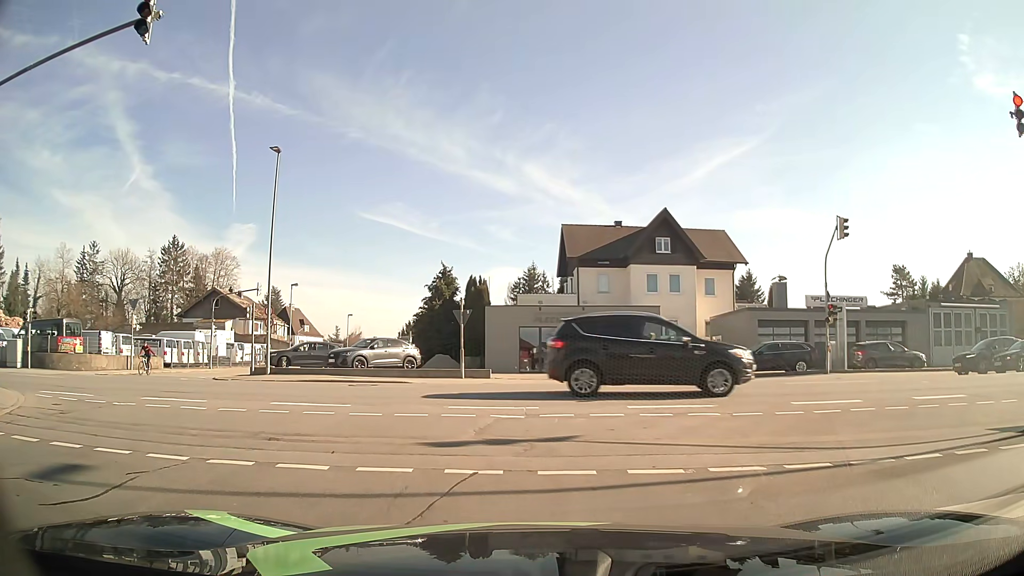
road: residential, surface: asphalt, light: Day
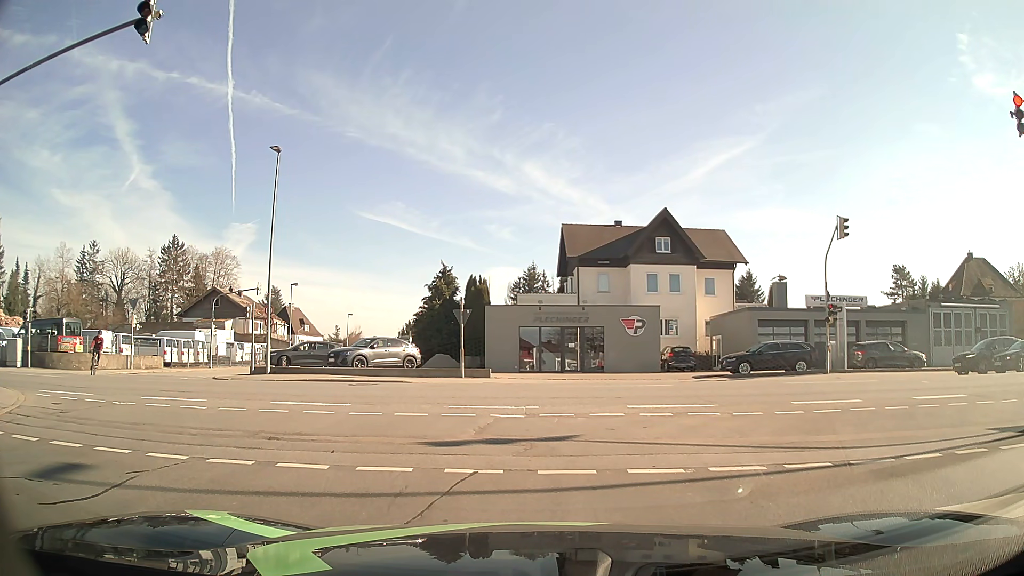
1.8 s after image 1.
(0.0, +0.1) m; 0°
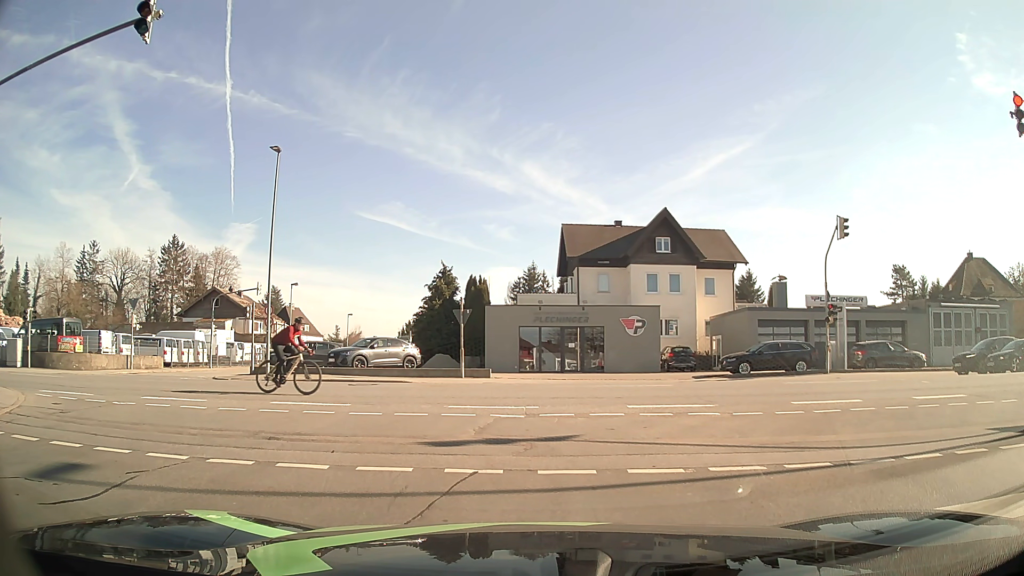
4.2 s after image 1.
(0.0, 0.0) m; 0°
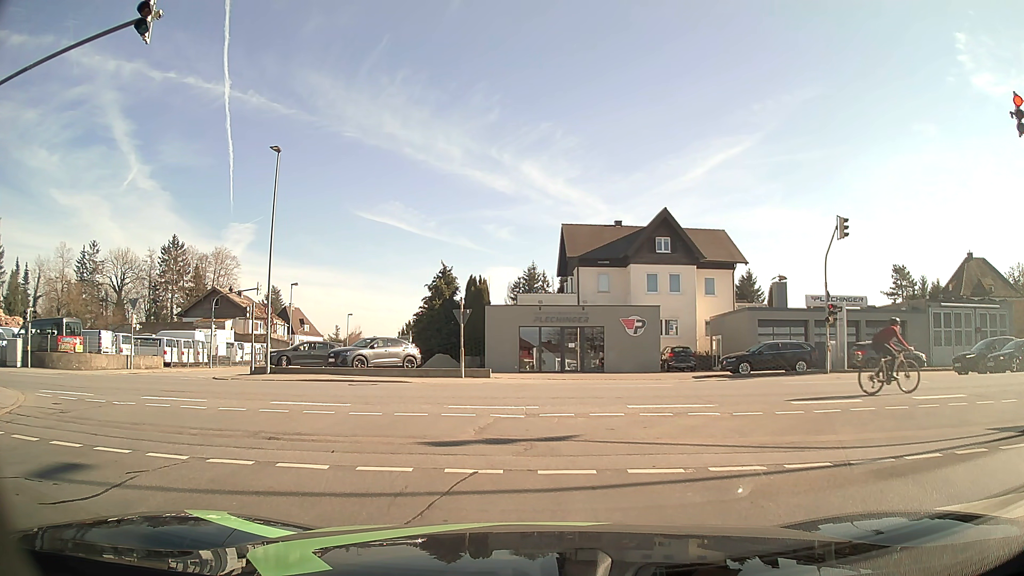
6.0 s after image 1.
(0.0, 0.0) m; 0°
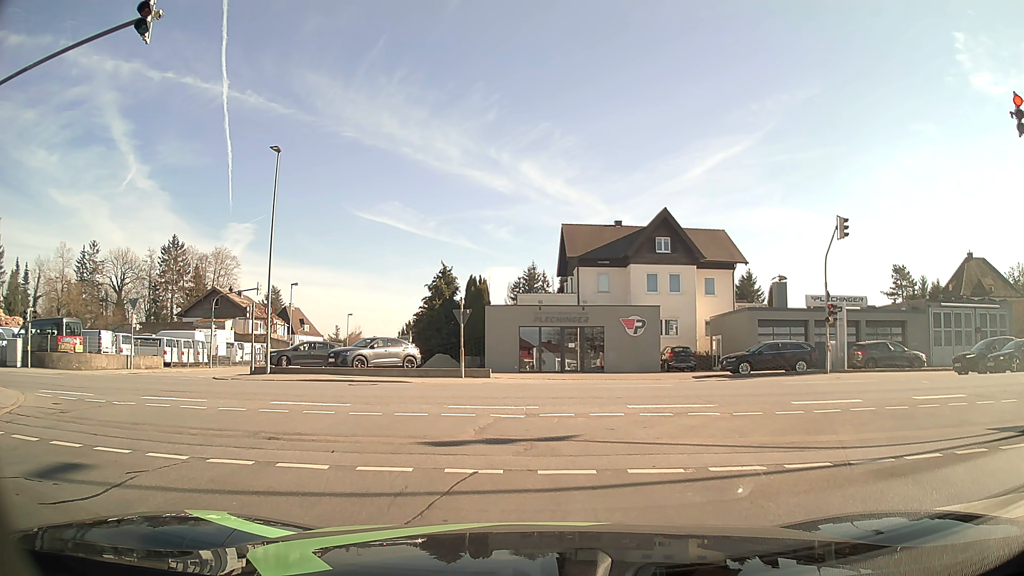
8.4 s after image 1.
(0.0, 0.0) m; 0°
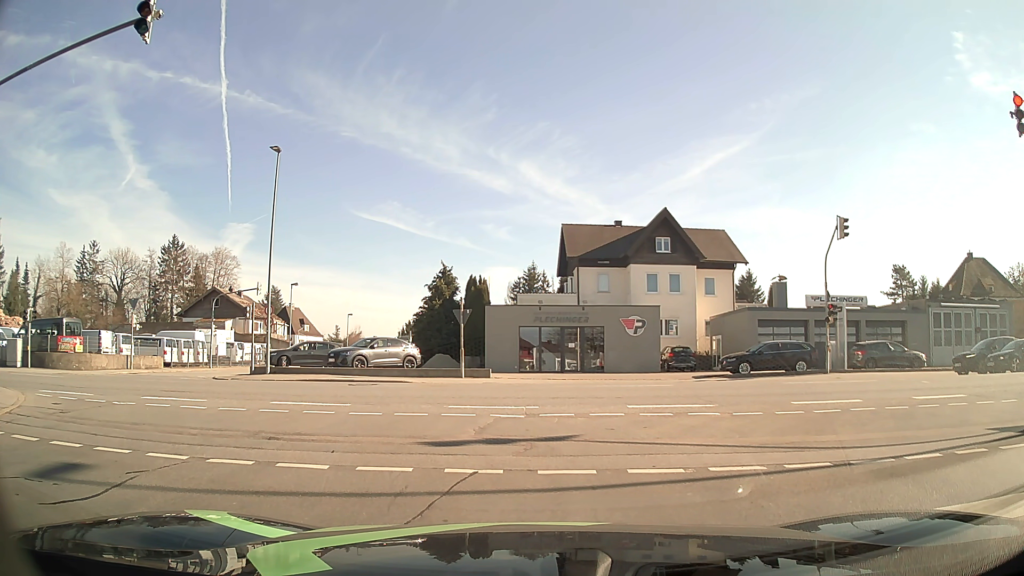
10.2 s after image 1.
(0.0, 0.0) m; 0°
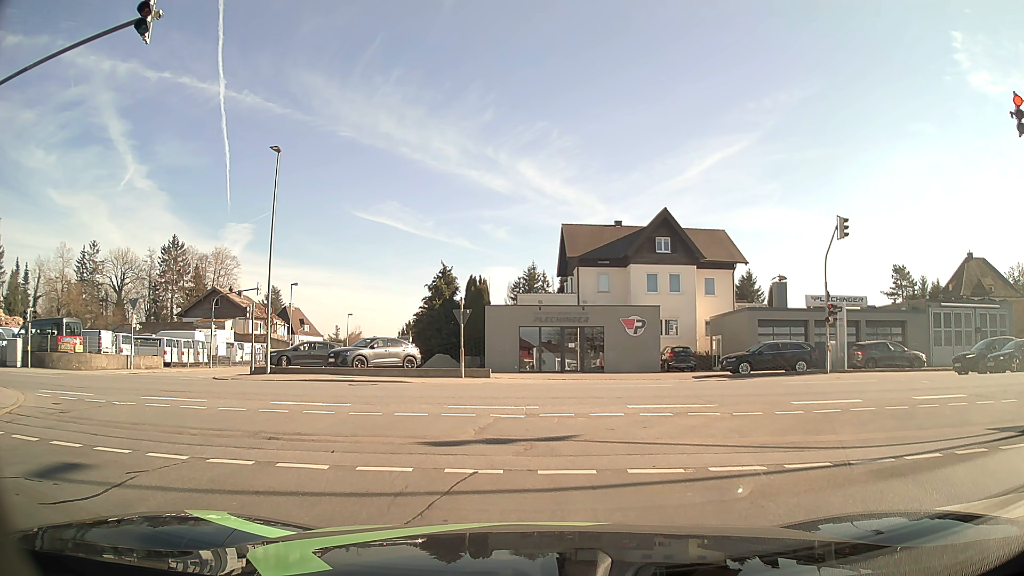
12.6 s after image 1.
(0.0, 0.0) m; 0°
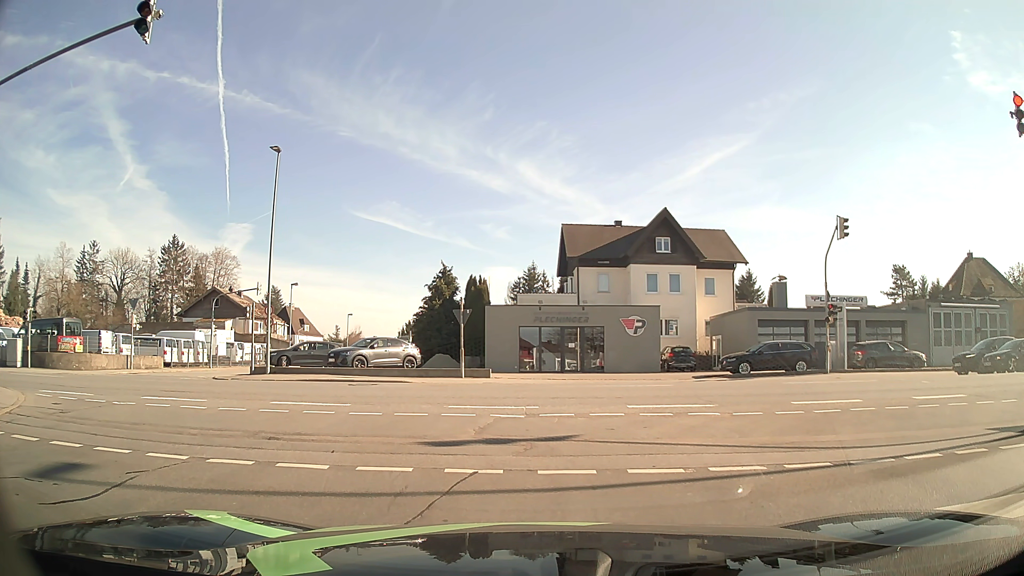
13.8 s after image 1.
(0.0, 0.0) m; 0°
